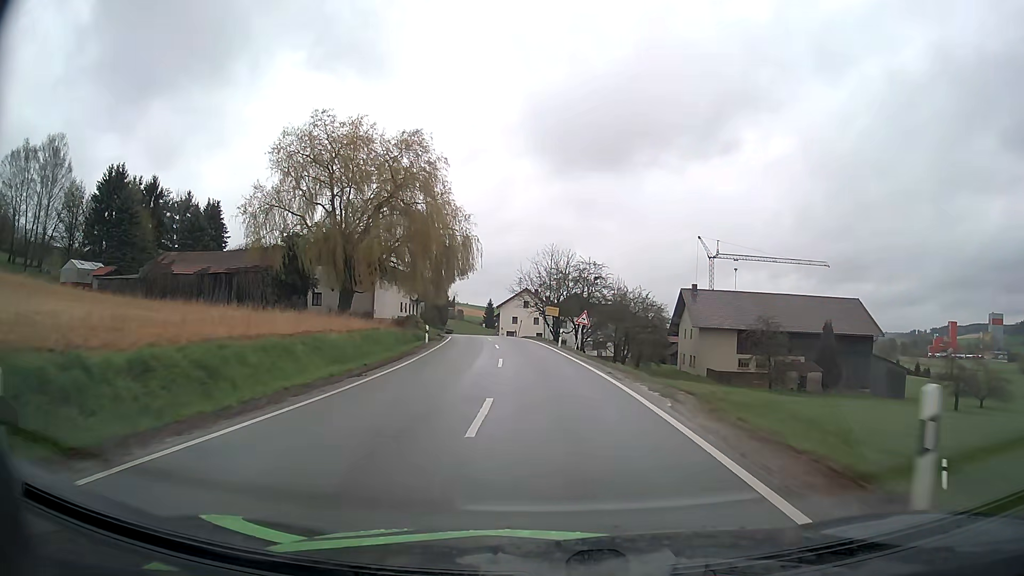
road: secondary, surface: asphalt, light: Day
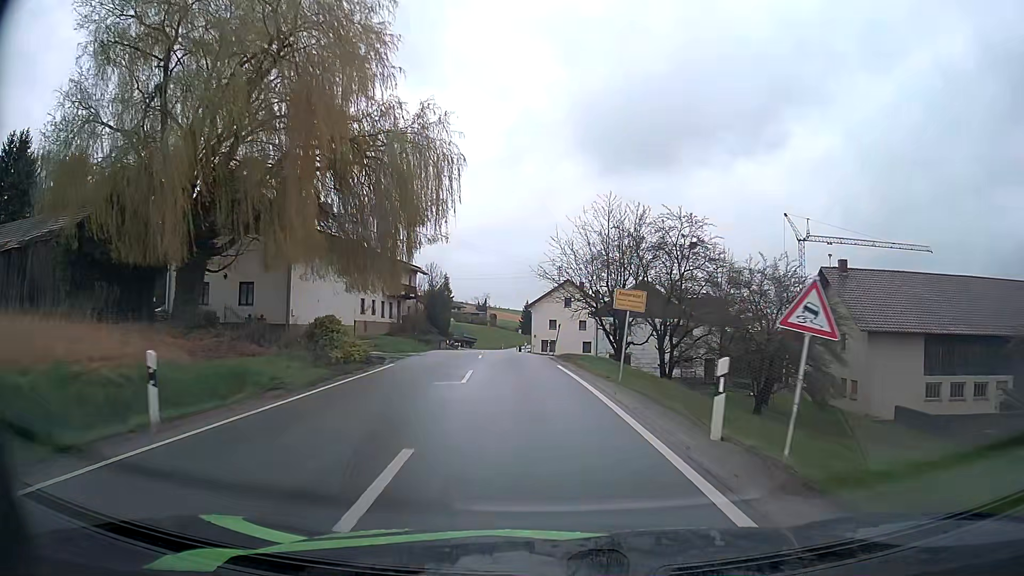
(-0.8, +29.0) m; -4°
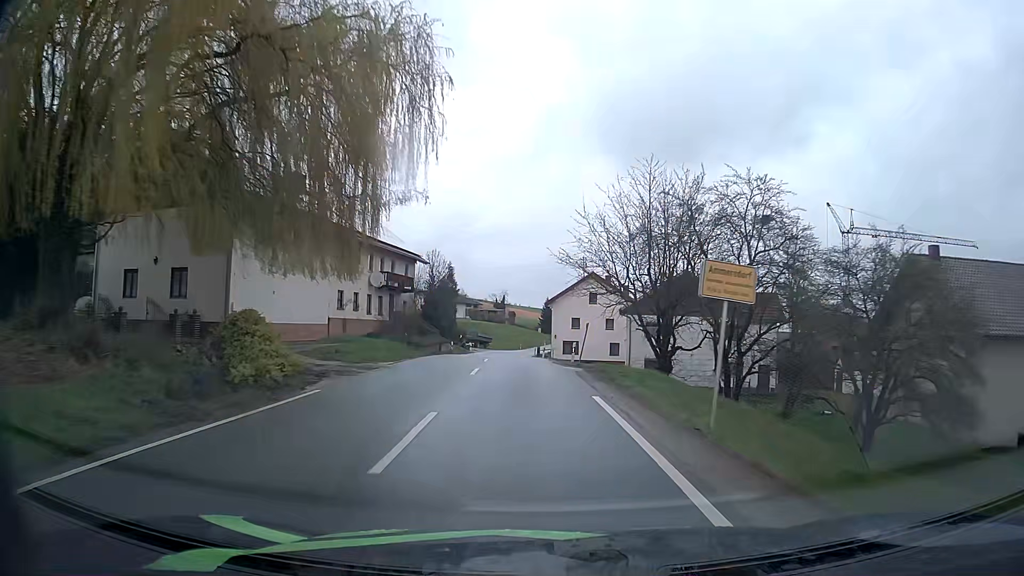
(-0.1, +9.1) m; -2°
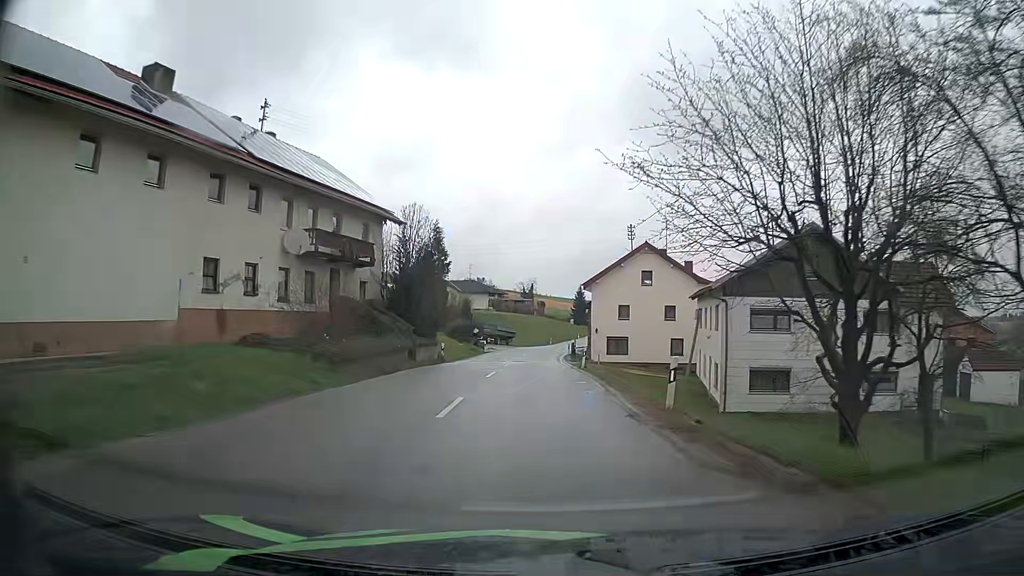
(-0.4, +17.5) m; -2°
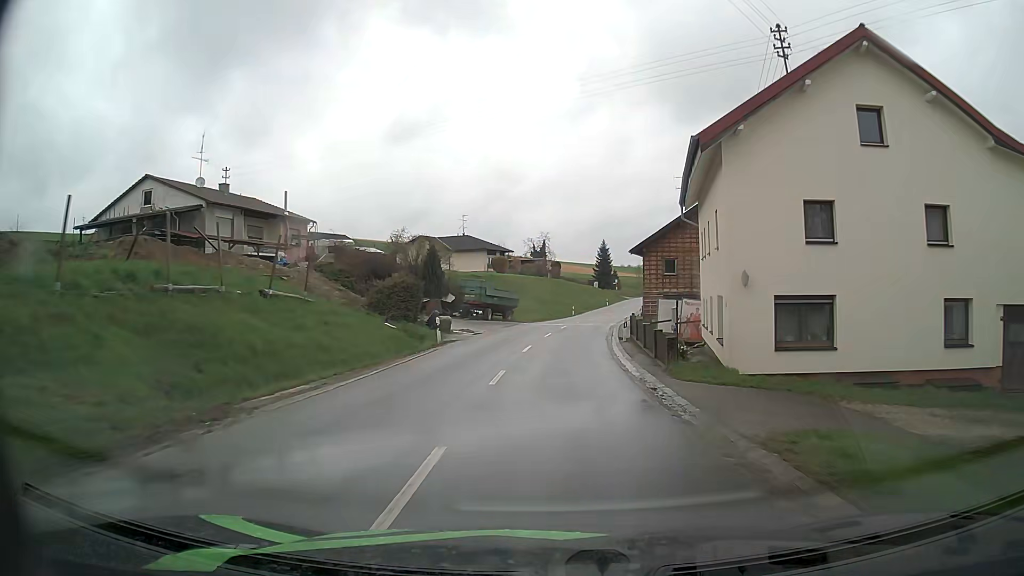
(-0.8, +33.0) m; -1°
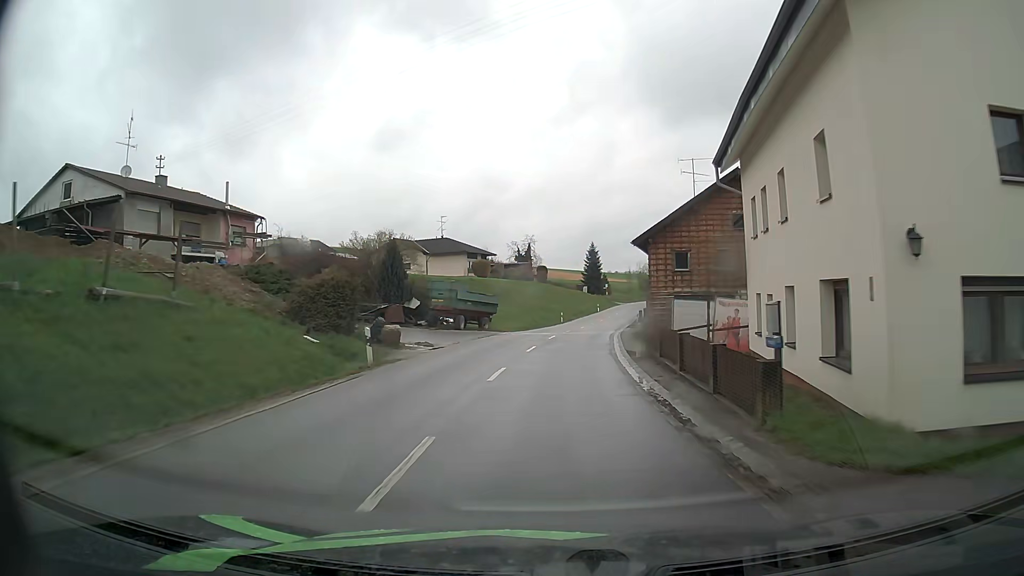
(0.0, +8.3) m; +1°
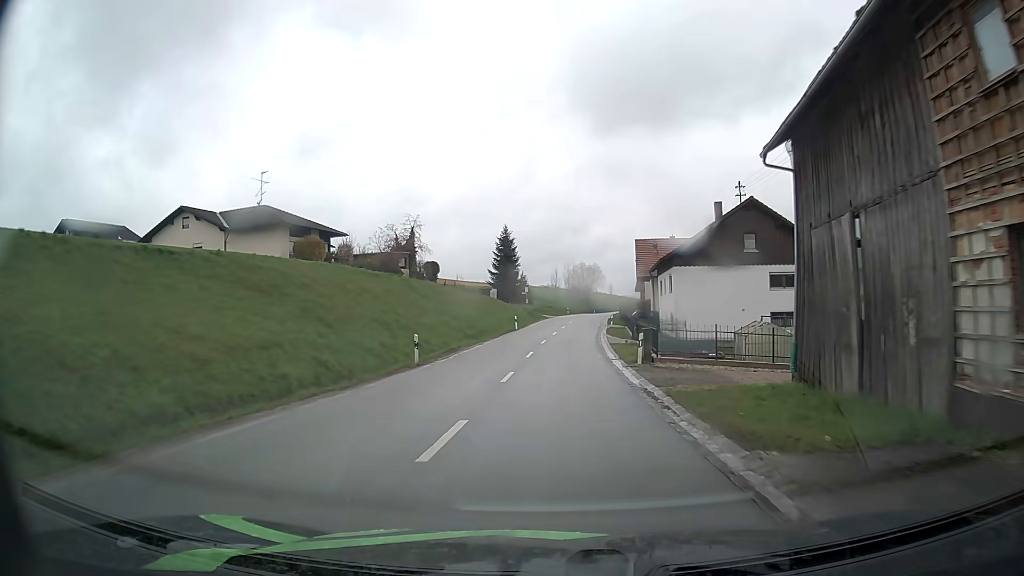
(+2.5, +43.4) m; +7°
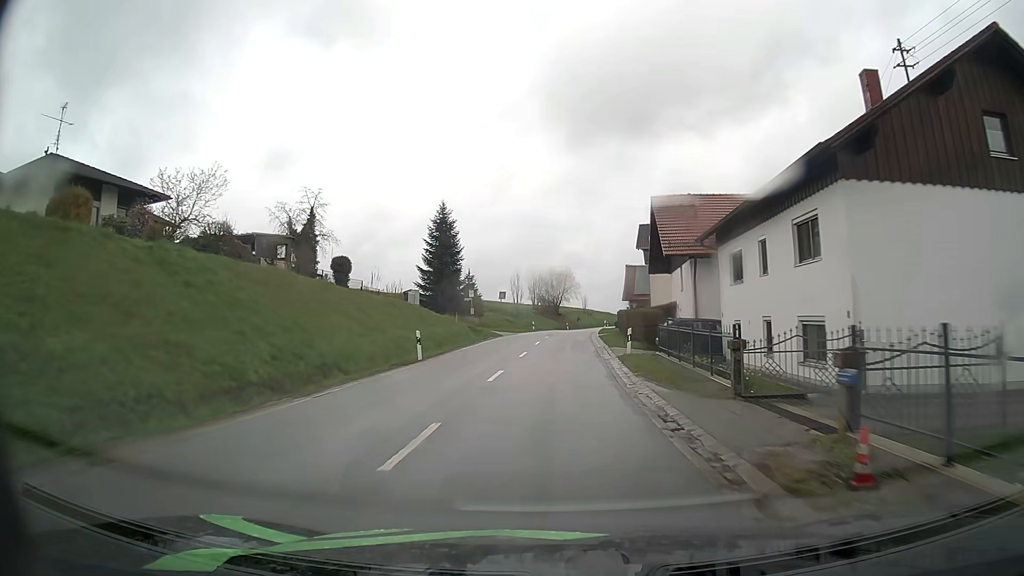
(+0.8, +28.0) m; +3°
(0, +10) (0, +20) (+1, +30) (+1, +40) (+1, +50) (+2, +60) (+3, +70) (+5, +80) (+6, +90) (+8, +99) m
